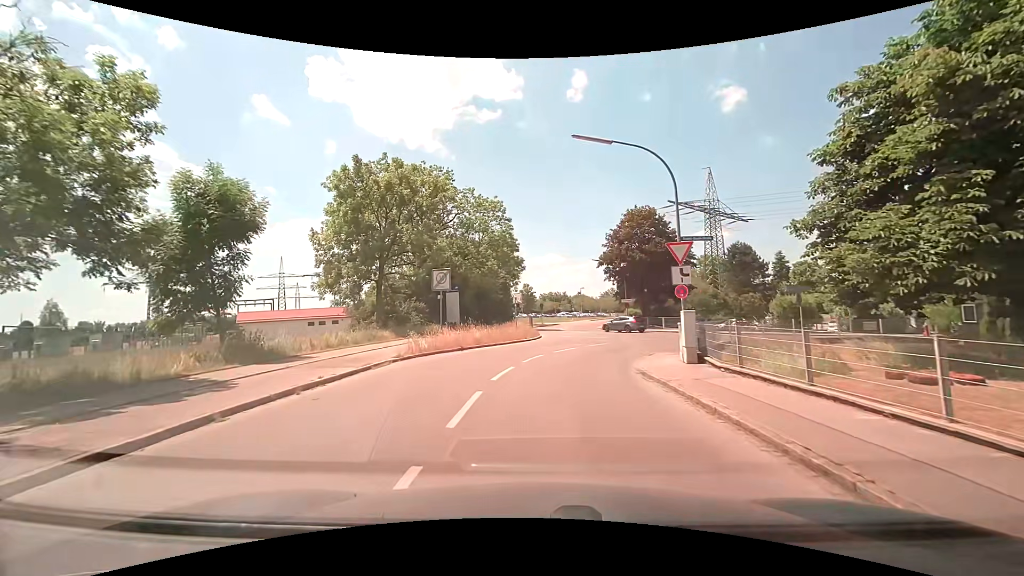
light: Day
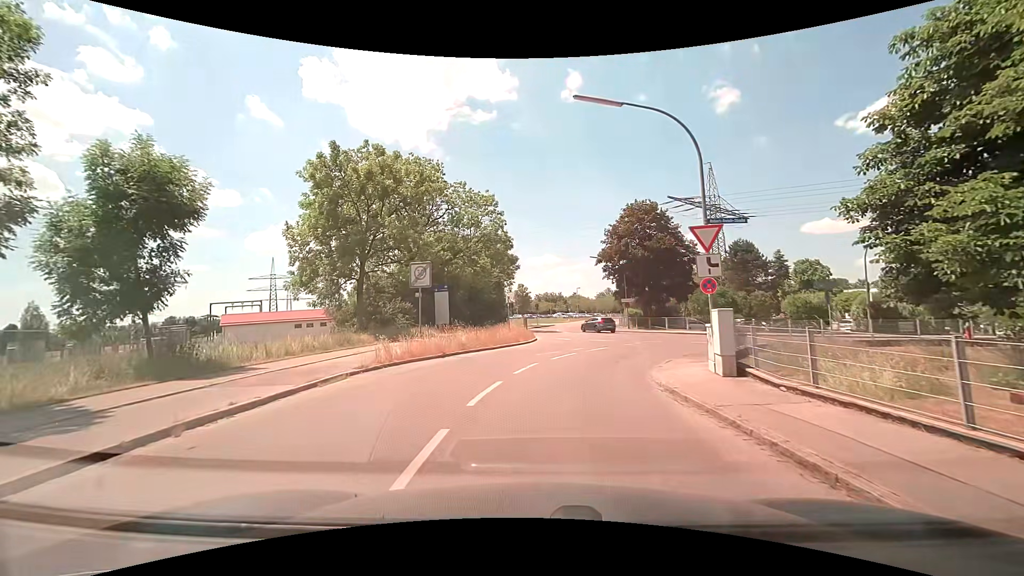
(0.0, +2.9) m; +1°
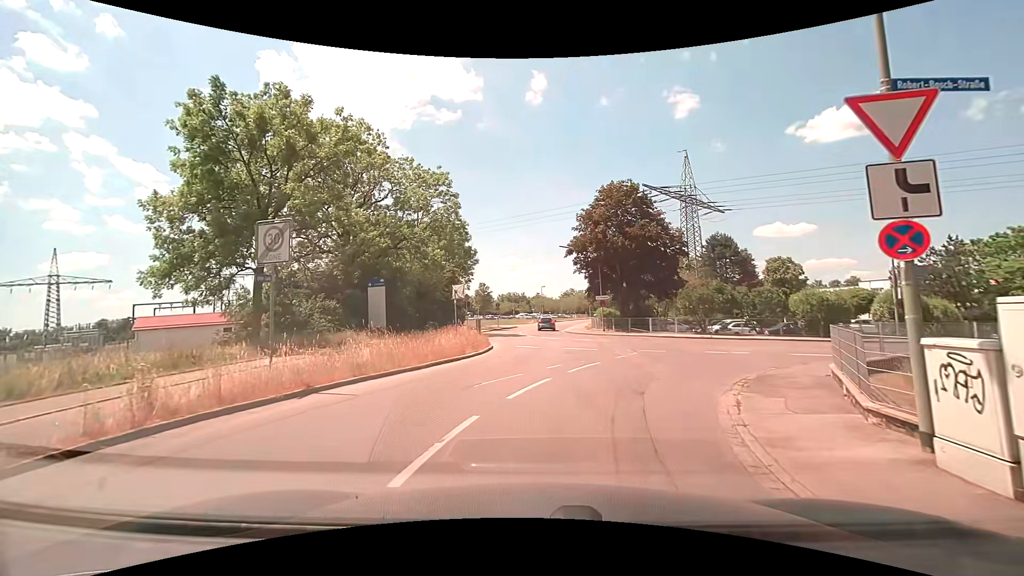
(+0.1, +7.9) m; +4°
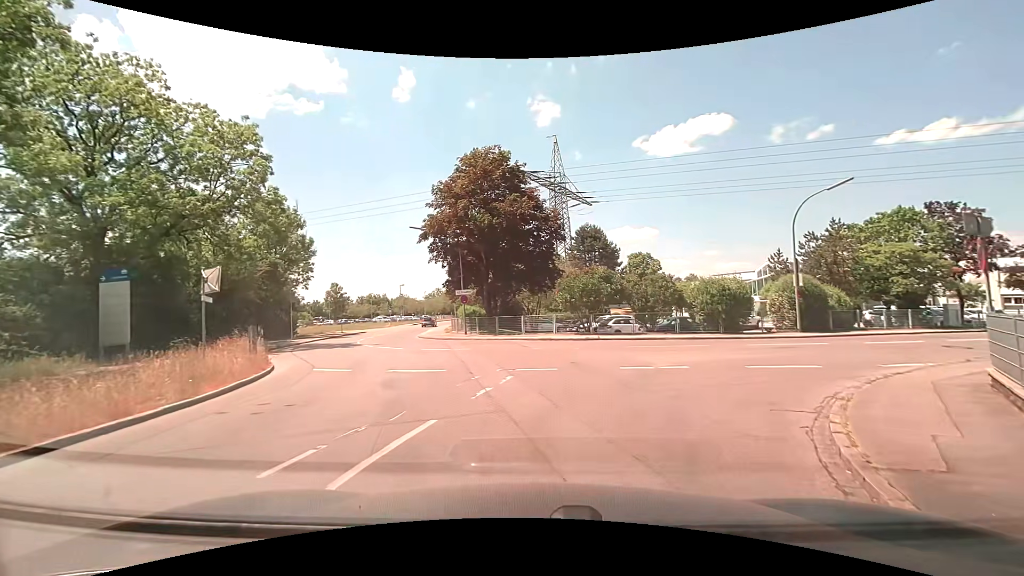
(+1.0, +8.8) m; +14°
